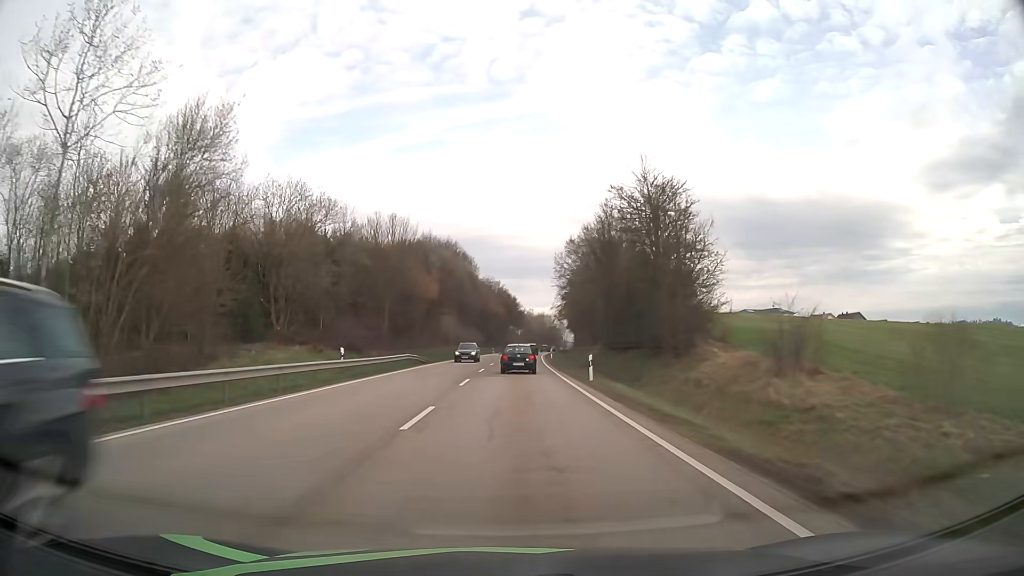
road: primary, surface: asphalt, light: Day
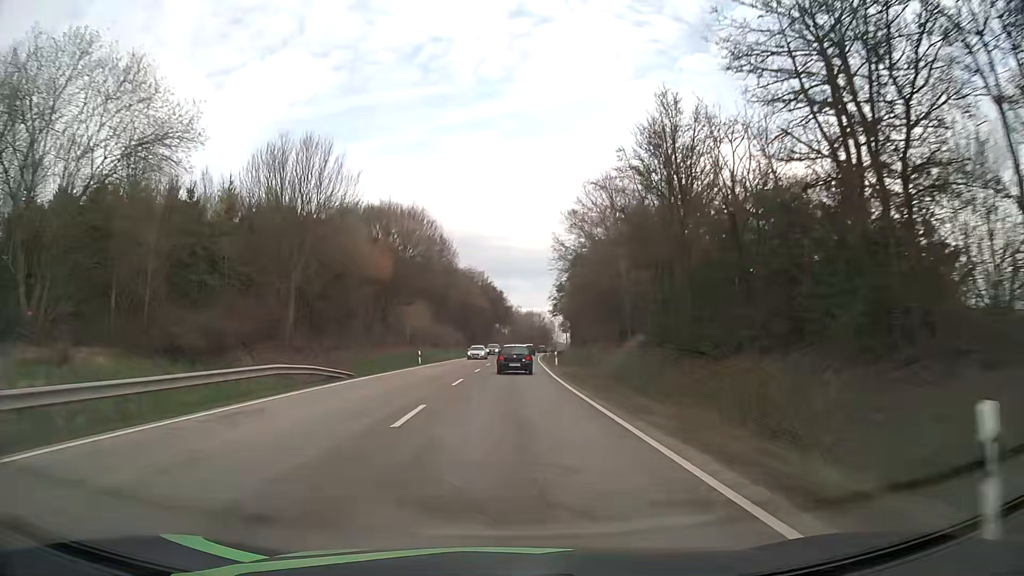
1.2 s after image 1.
(+0.3, +23.7) m; +1°
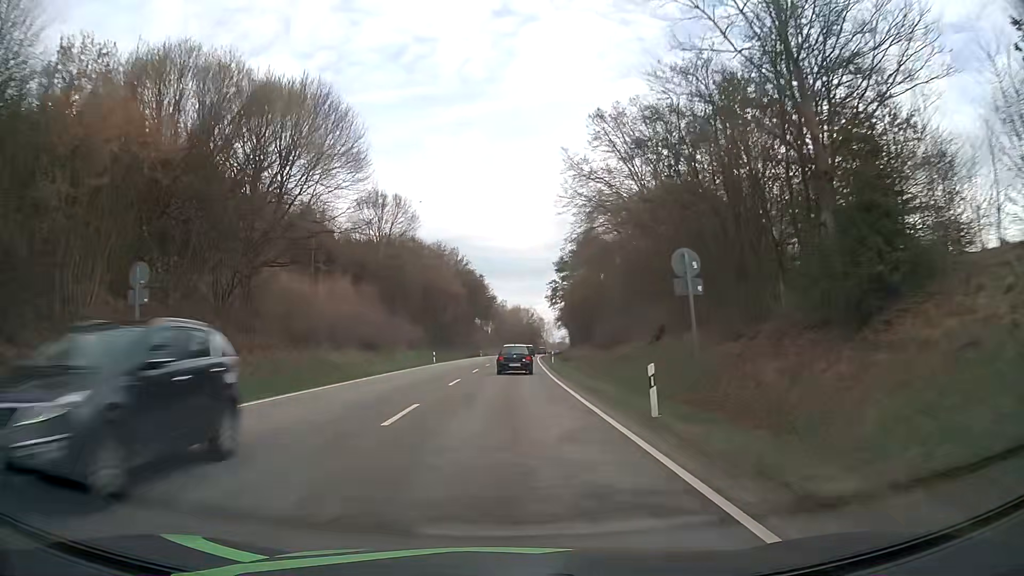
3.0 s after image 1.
(+0.4, +35.8) m; +1°
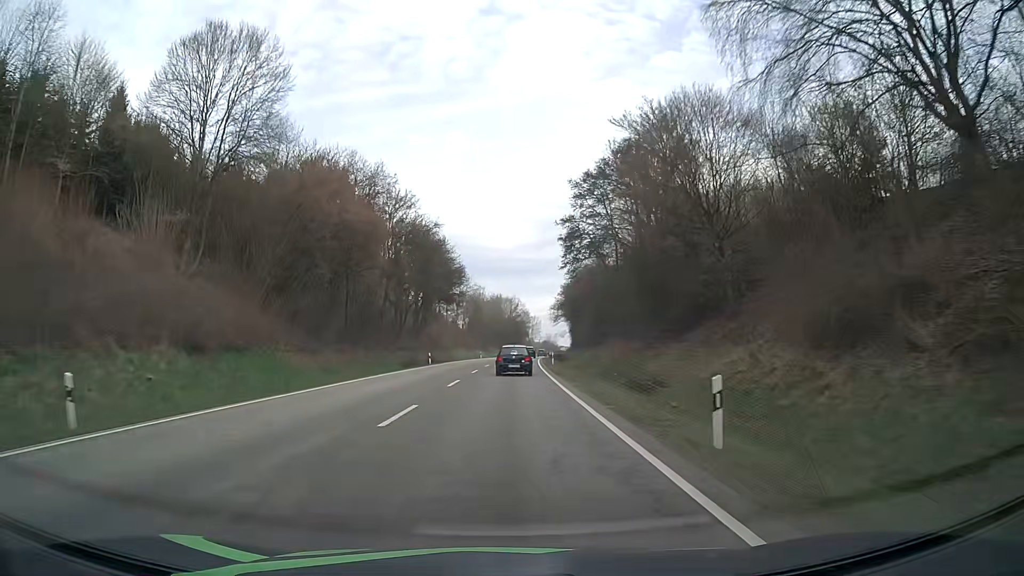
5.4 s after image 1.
(+0.7, +48.3) m; +2°
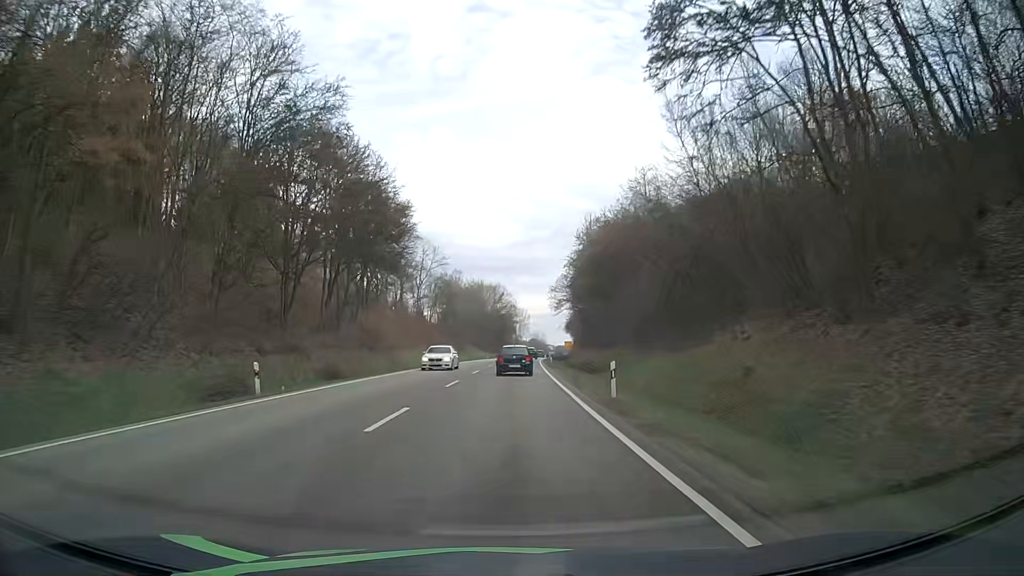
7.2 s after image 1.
(+0.5, +36.8) m; +1°
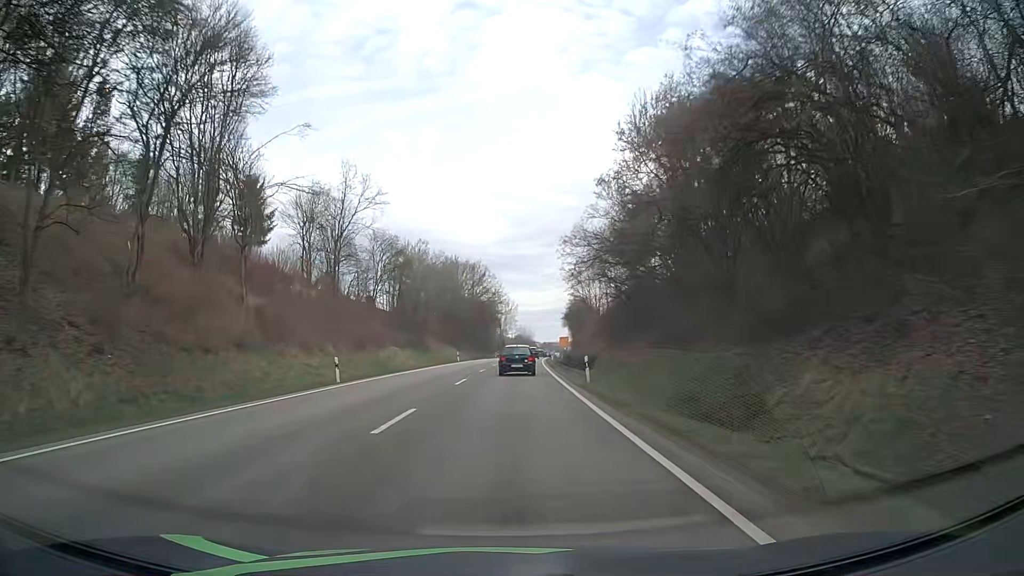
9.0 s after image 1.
(+0.4, +37.4) m; +1°
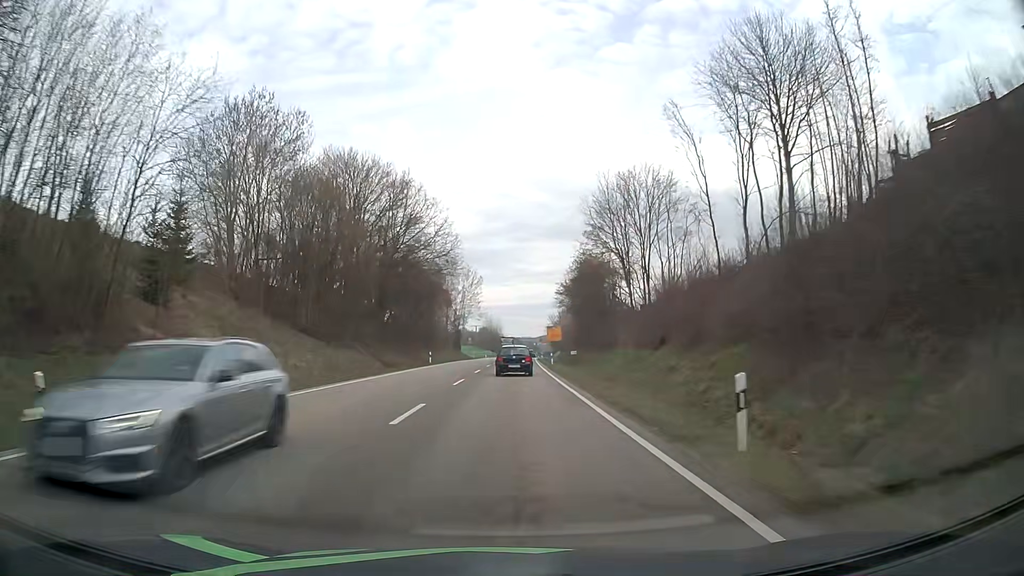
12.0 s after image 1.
(+1.3, +63.6) m; +3°
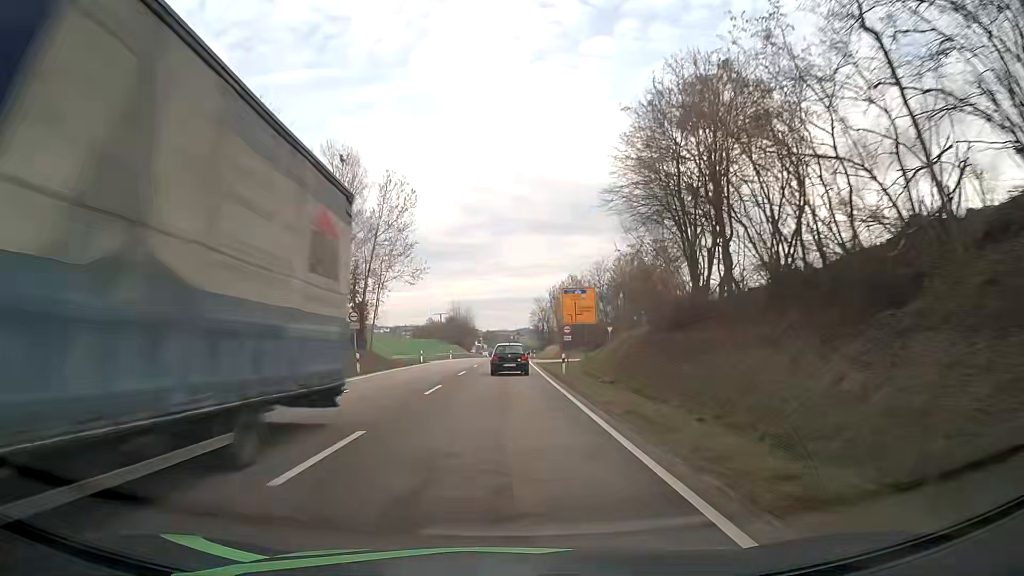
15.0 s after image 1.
(+1.4, +65.2) m; +2°
(0, +10) (0, +20) (0, +30) (0, +40) (0, +50) (0, +60) (+1, +70) (+1, +80) (+1, +90) (+1, +100) m
